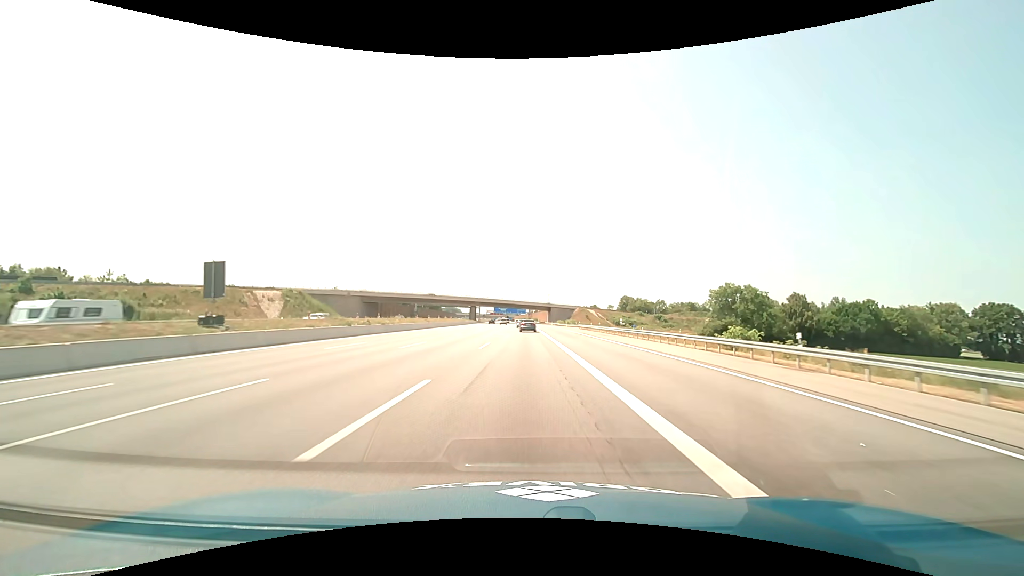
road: motorway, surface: asphalt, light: Day
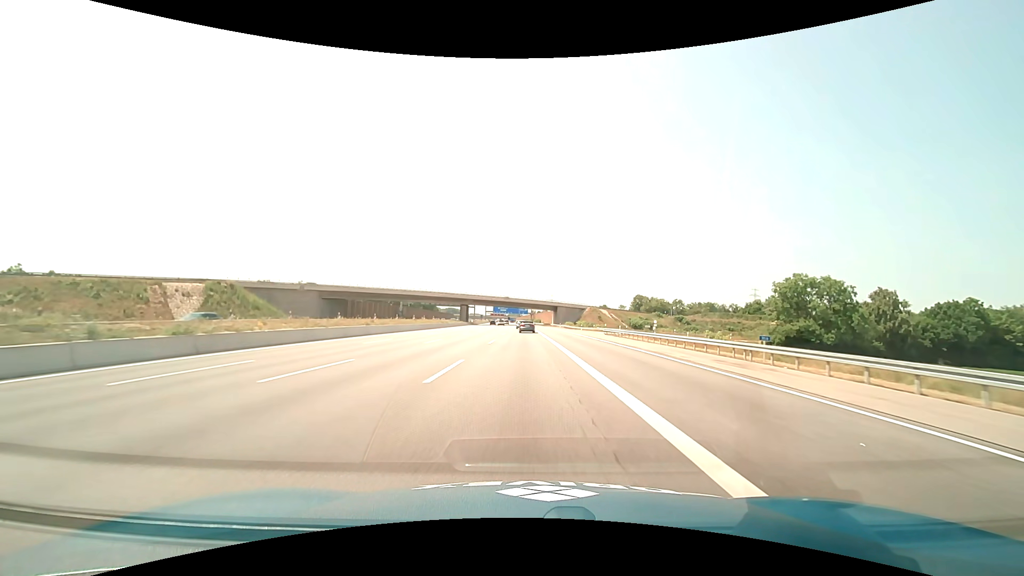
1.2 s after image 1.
(-0.1, +30.1) m; 0°
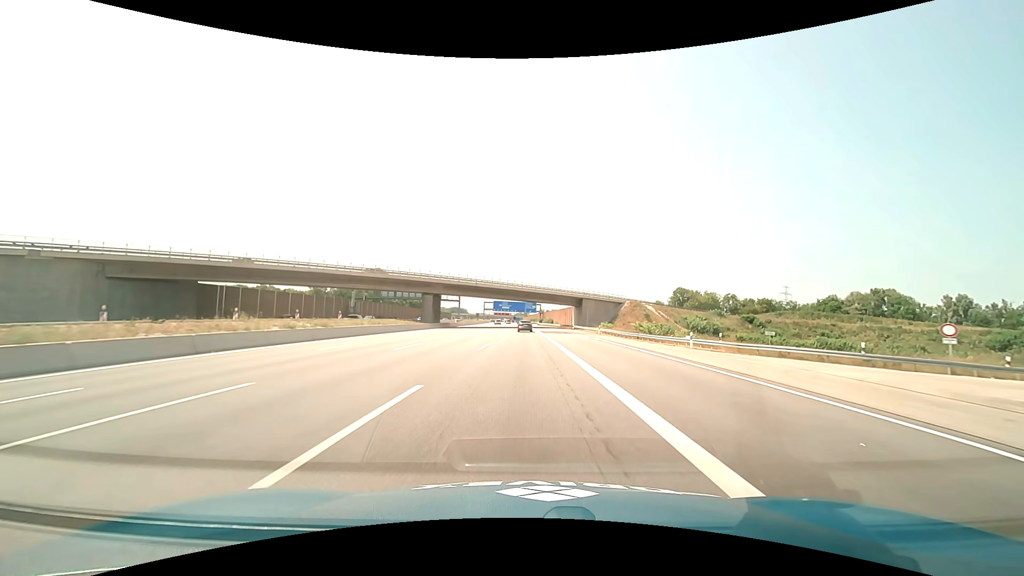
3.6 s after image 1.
(-0.4, +60.7) m; -1°
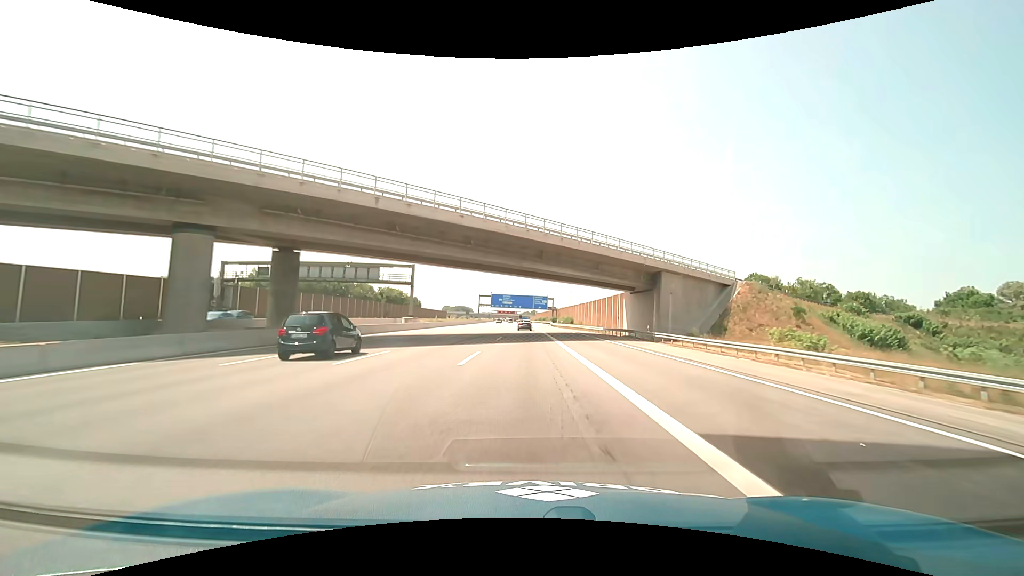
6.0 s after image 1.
(-0.5, +61.5) m; -1°
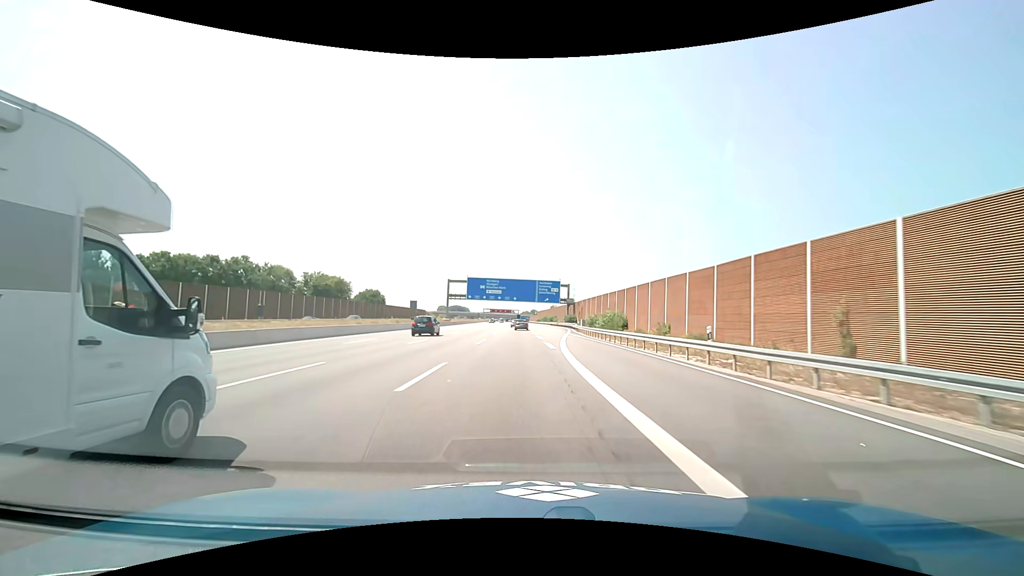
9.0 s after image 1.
(0.0, +77.5) m; 0°
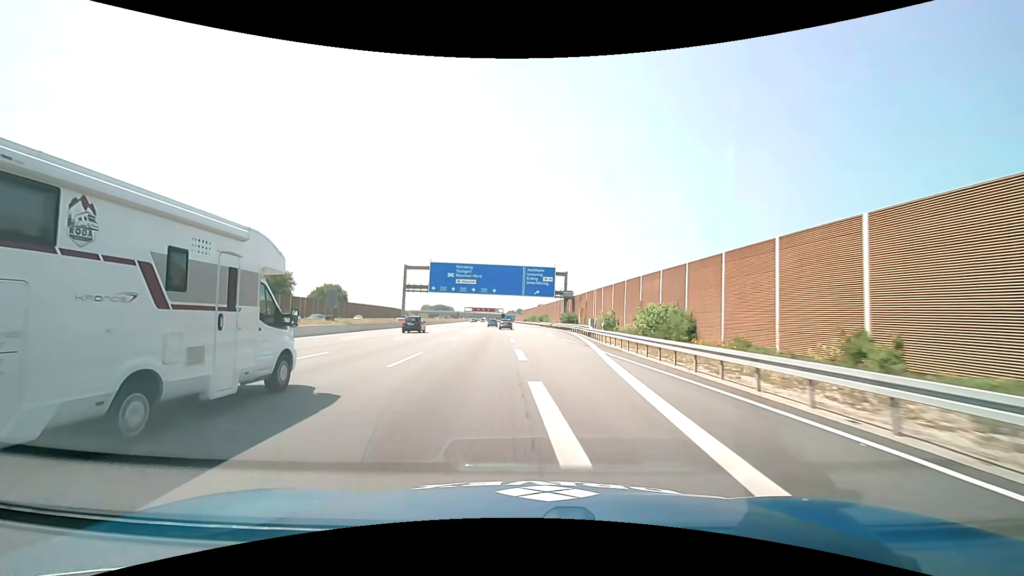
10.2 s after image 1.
(+0.4, +30.9) m; +1°
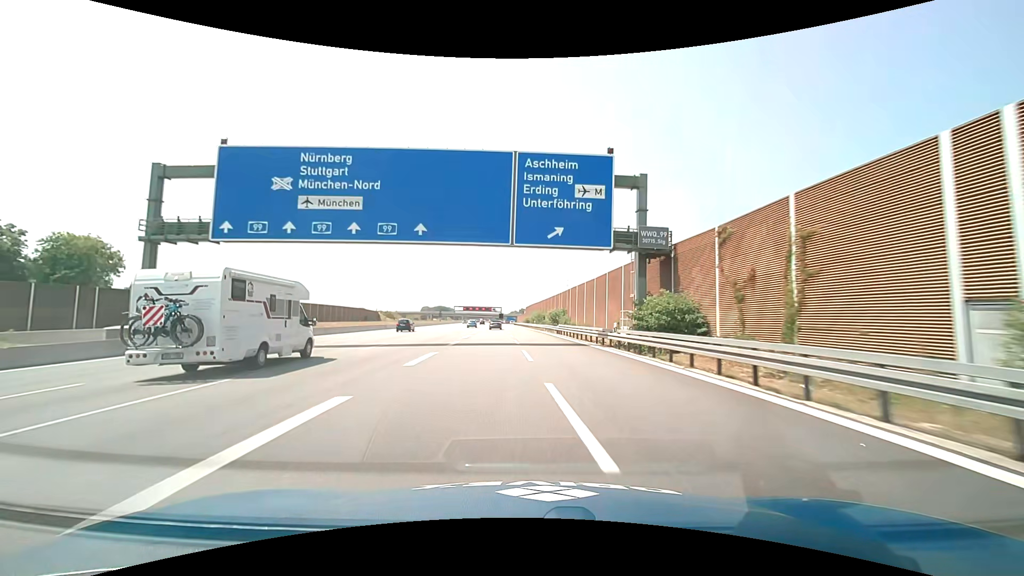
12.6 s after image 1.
(+0.5, +61.7) m; 0°
